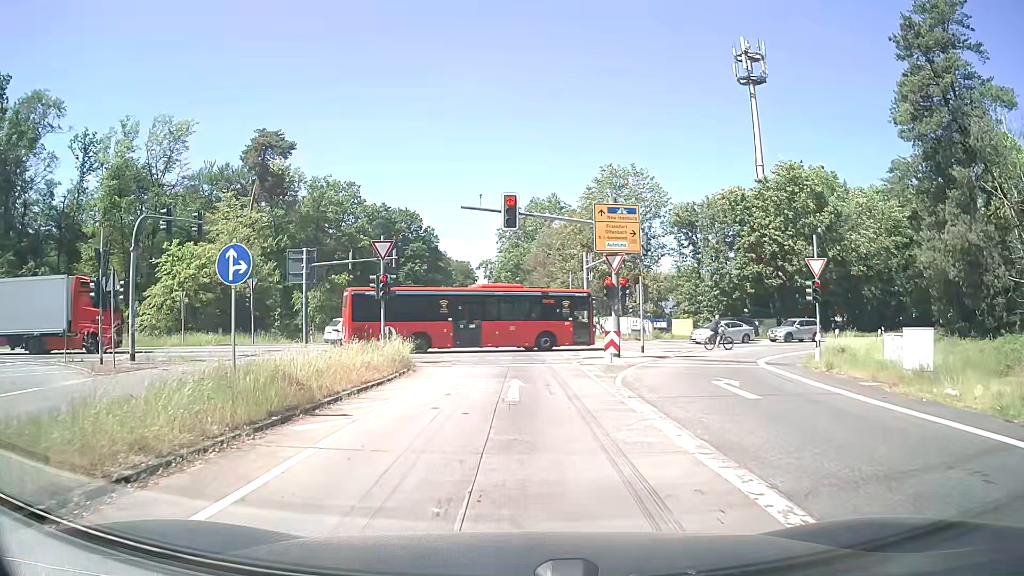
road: secondary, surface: asphalt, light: Day
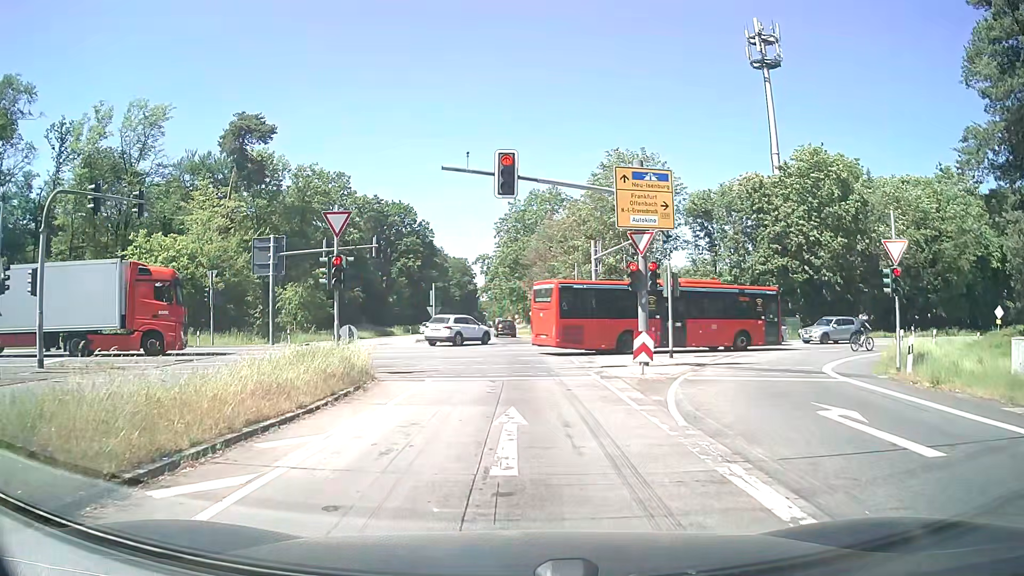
(-0.1, +6.0) m; -1°
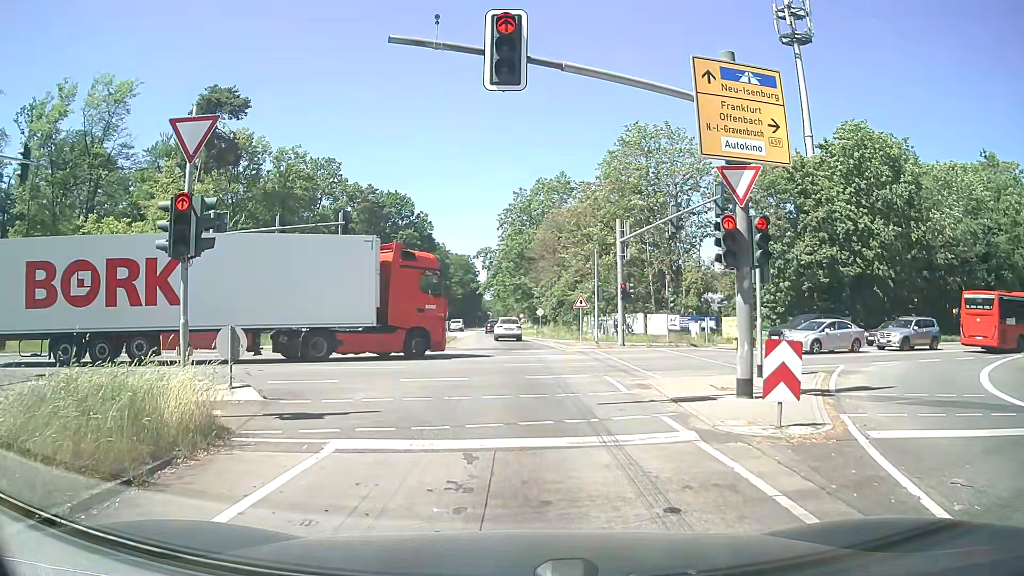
(0.0, +8.7) m; -1°
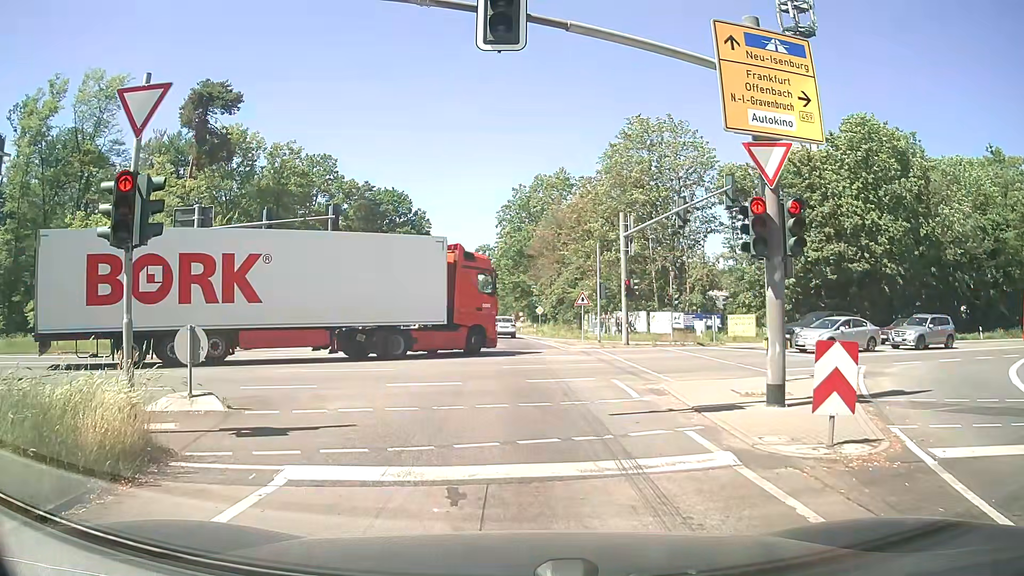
(0.0, +1.5) m; +2°
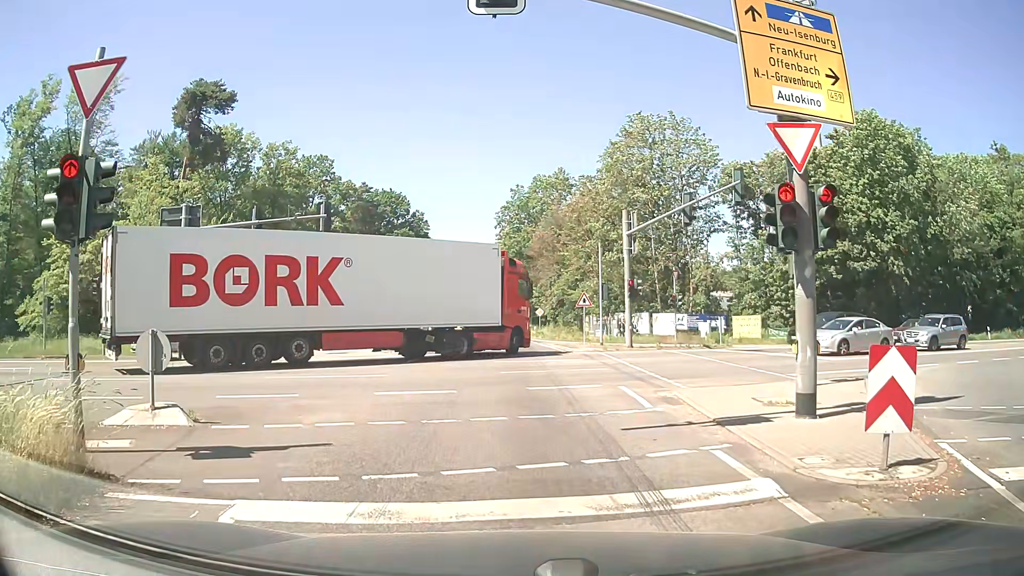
(0.0, +1.1) m; -1°
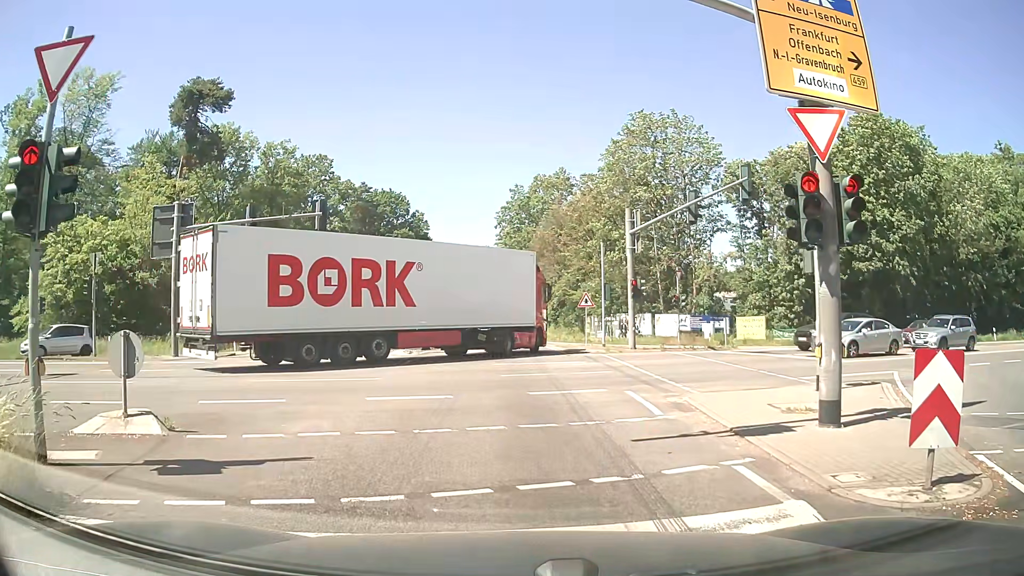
(0.0, +0.7) m; 0°
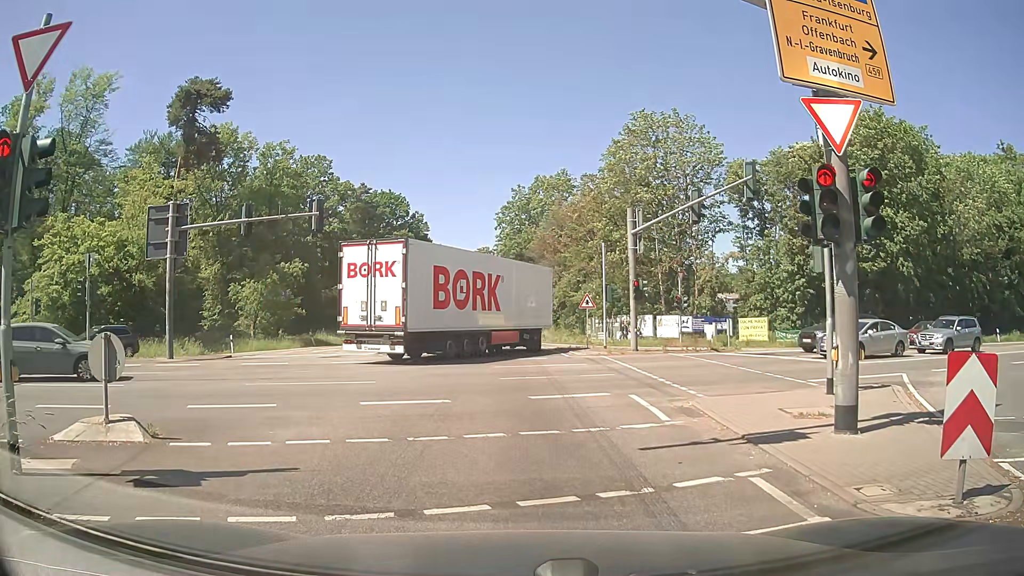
(0.0, +0.4) m; 0°
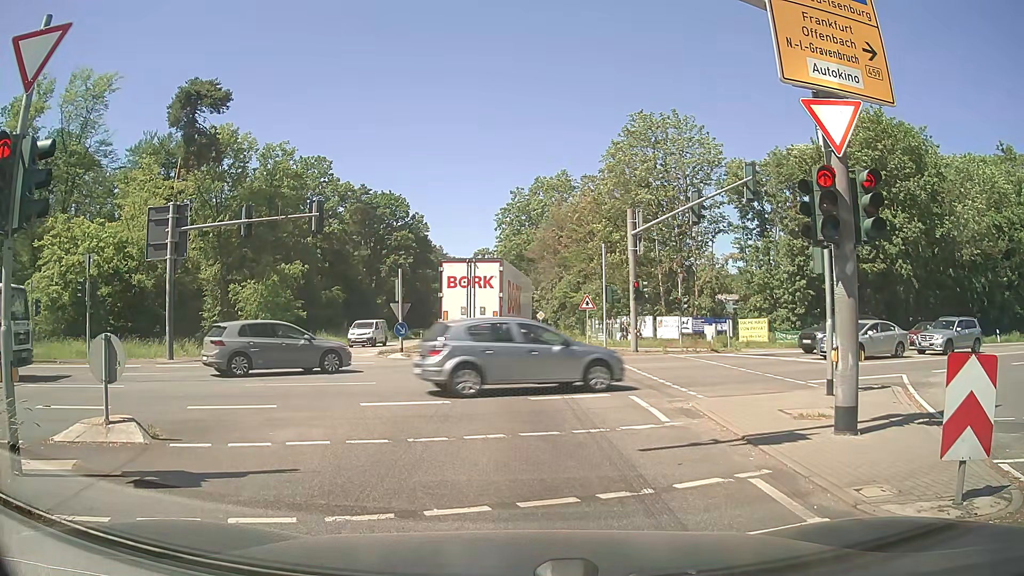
(0.0, 0.0) m; 0°
